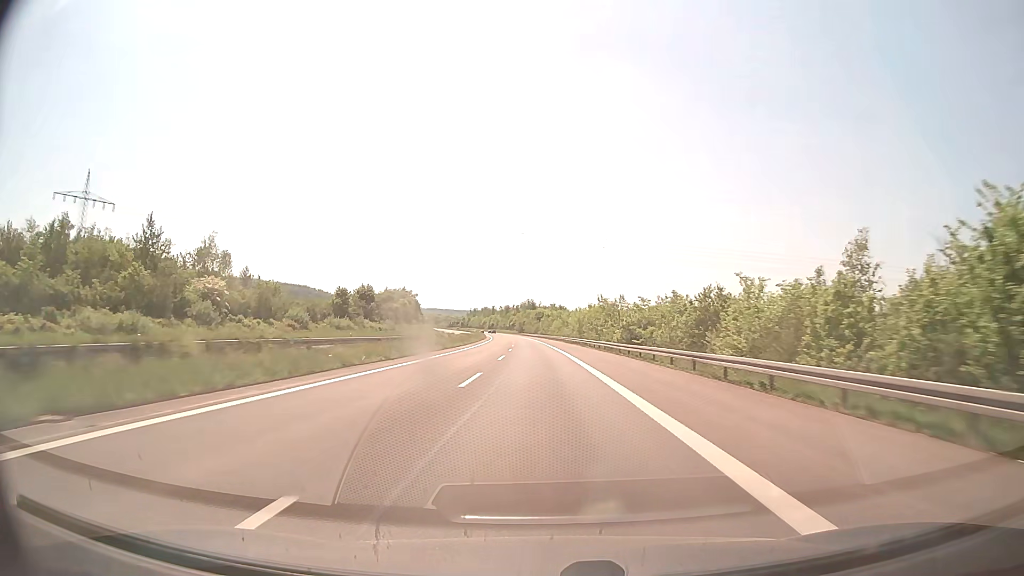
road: motorway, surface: concrete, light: Day
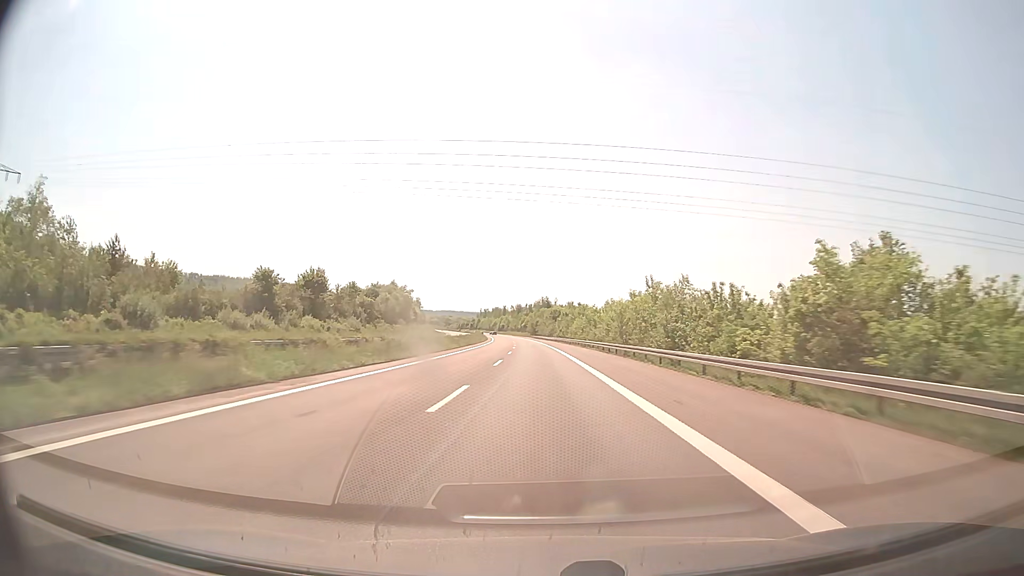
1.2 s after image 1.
(-0.4, +41.2) m; -1°
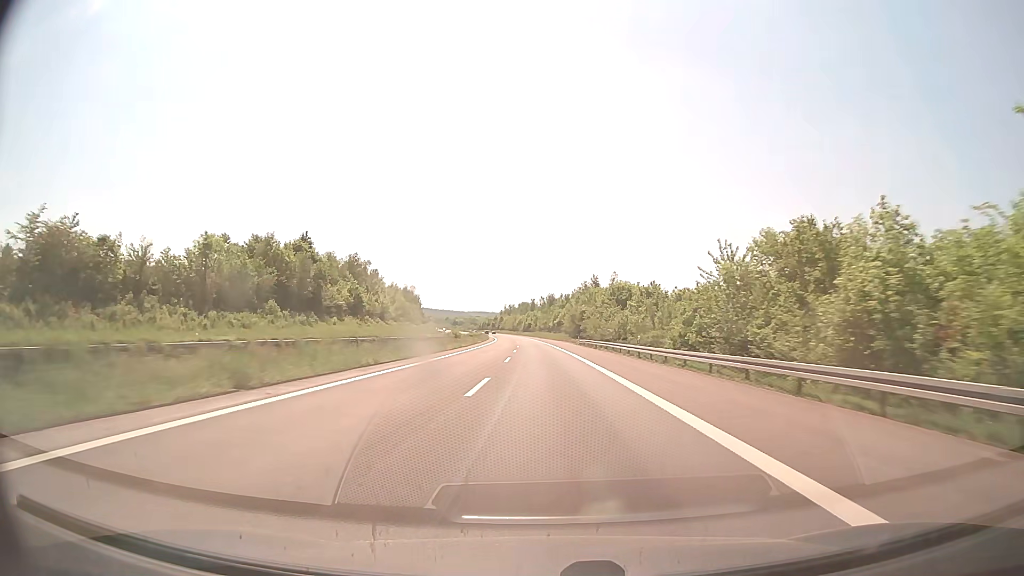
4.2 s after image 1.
(-2.9, +103.0) m; -3°
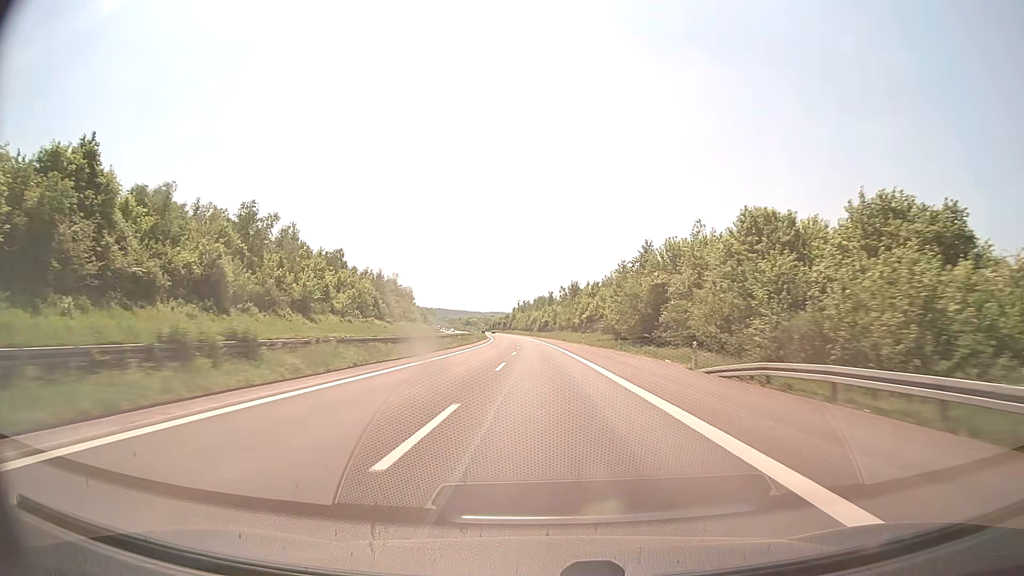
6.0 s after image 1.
(-0.9, +61.8) m; -2°
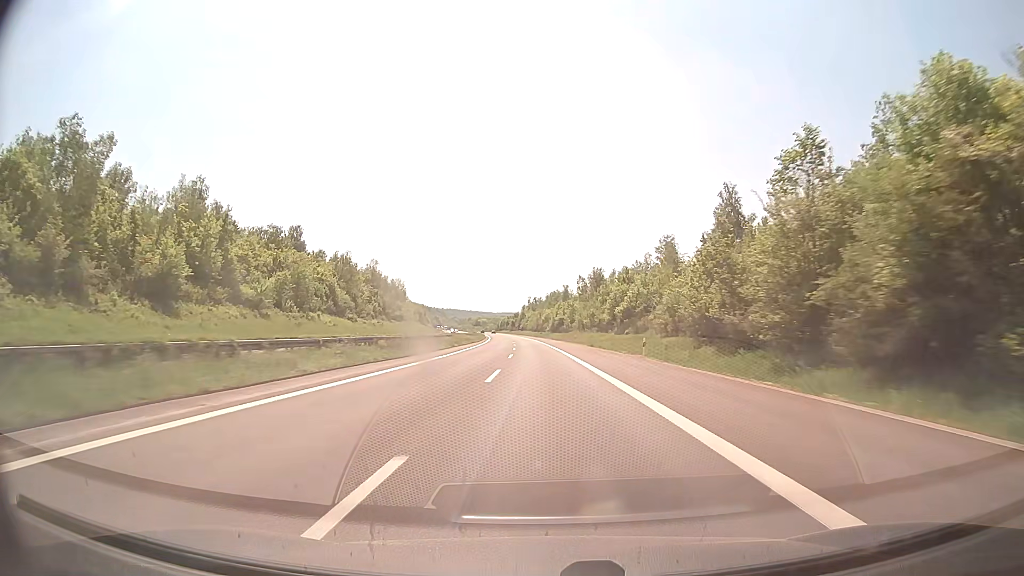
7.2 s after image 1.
(-0.4, +41.2) m; -1°
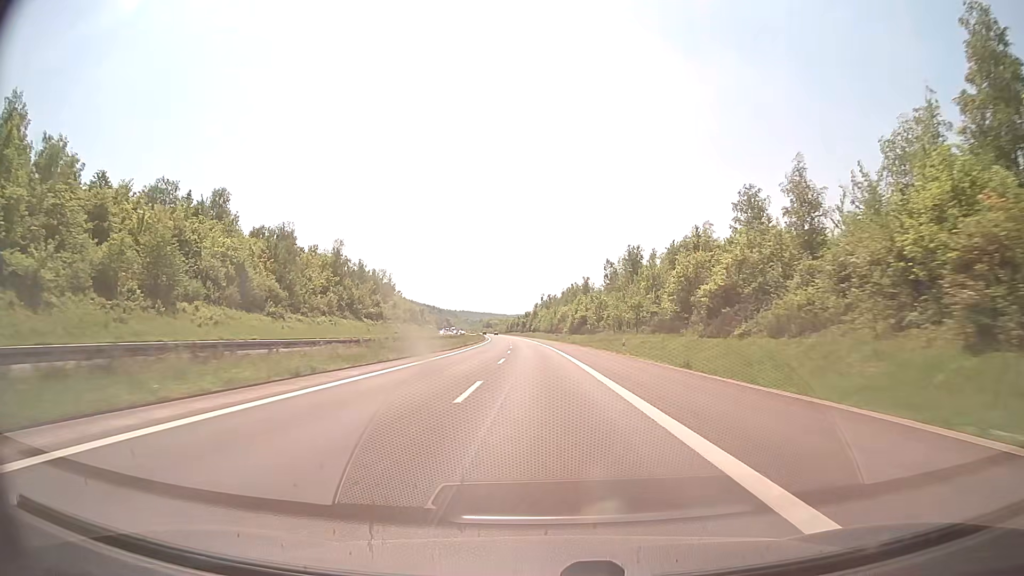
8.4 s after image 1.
(-0.4, +41.2) m; -1°
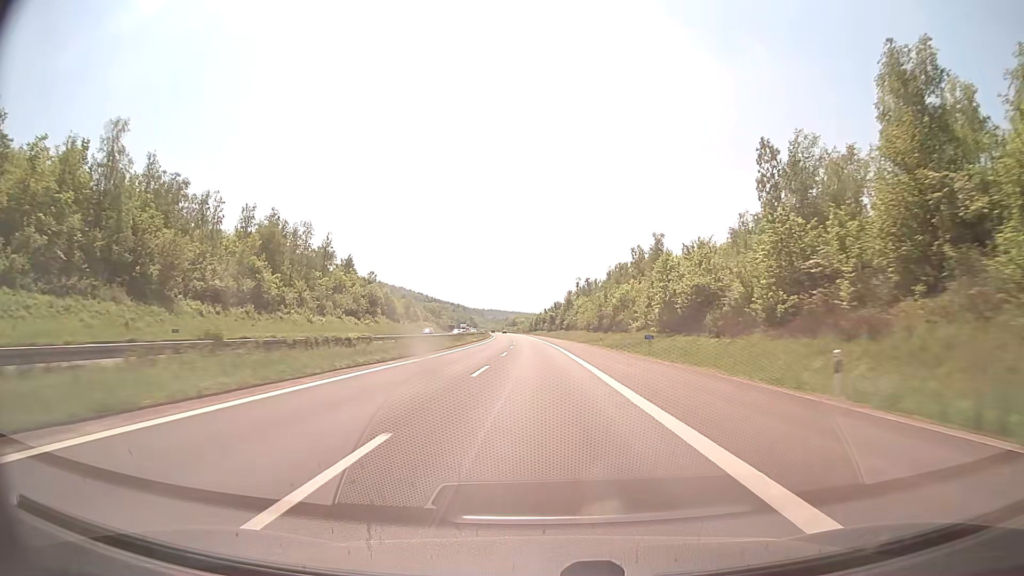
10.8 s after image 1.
(-2.0, +82.4) m; -3°
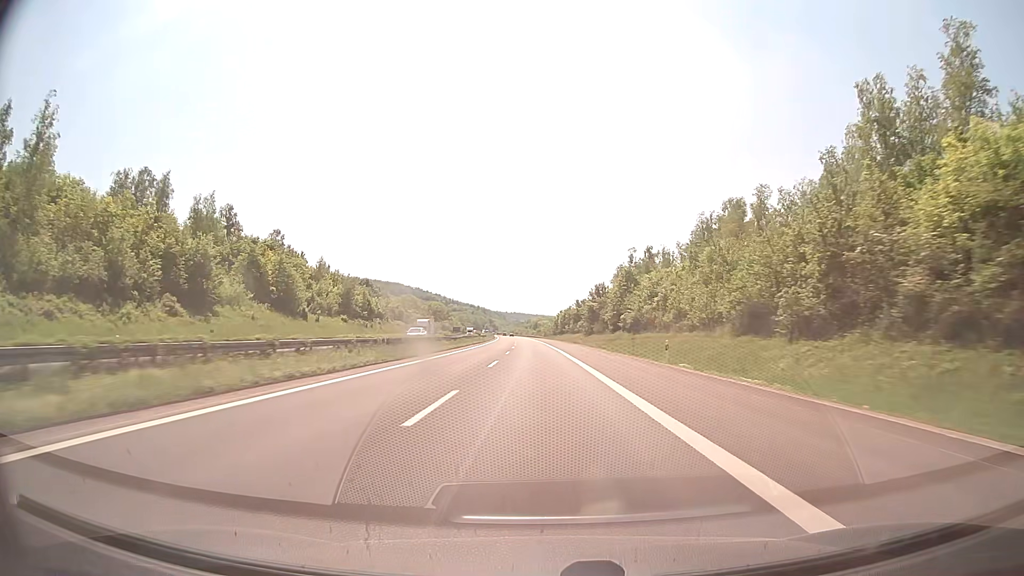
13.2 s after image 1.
(-1.4, +82.4) m; -2°
(0, +10) (0, +20) (0, +30) (0, +40) (-1, +50) (-1, +60) (-1, +70) (-1, +80) (-2, +90) (-2, +100) m
